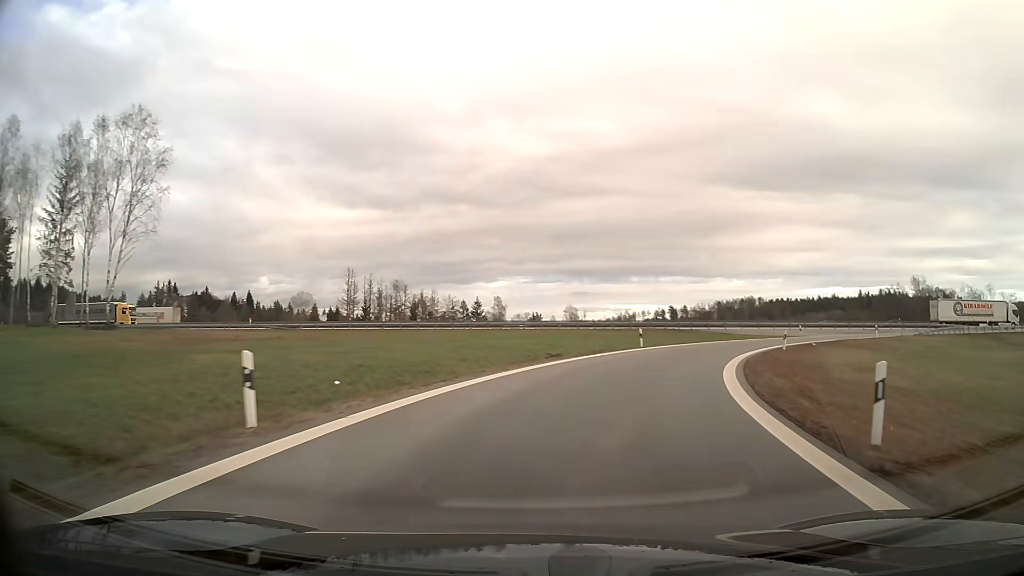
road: motorway_link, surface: asphalt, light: Day
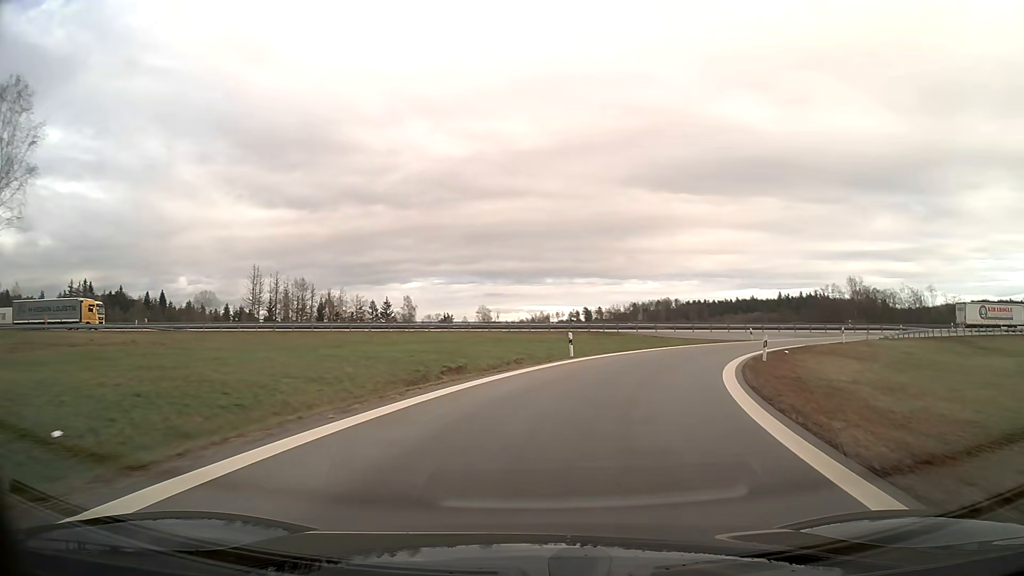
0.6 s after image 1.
(+0.5, +8.4) m; +7°
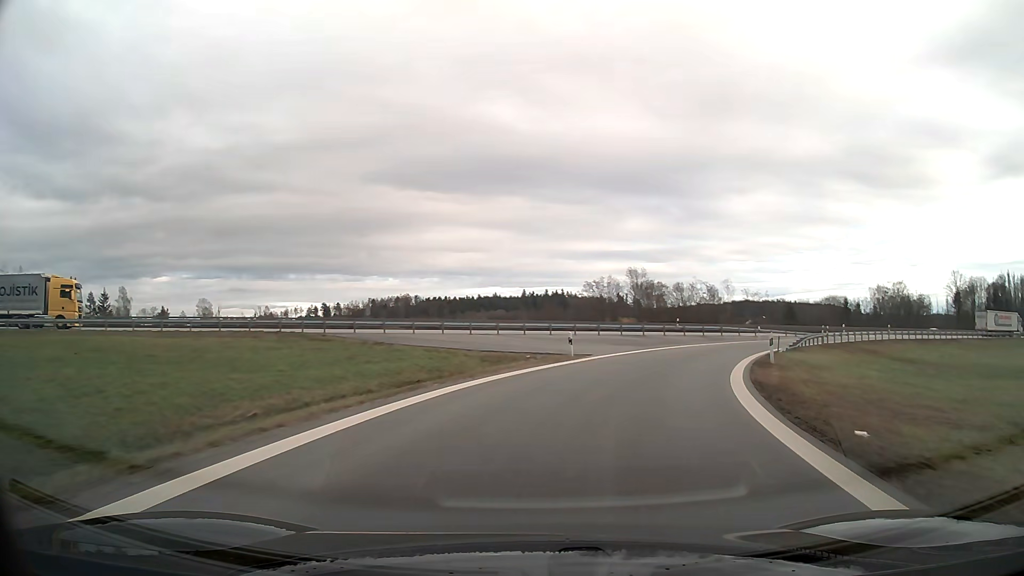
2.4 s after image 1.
(+4.9, +24.9) m; +22°
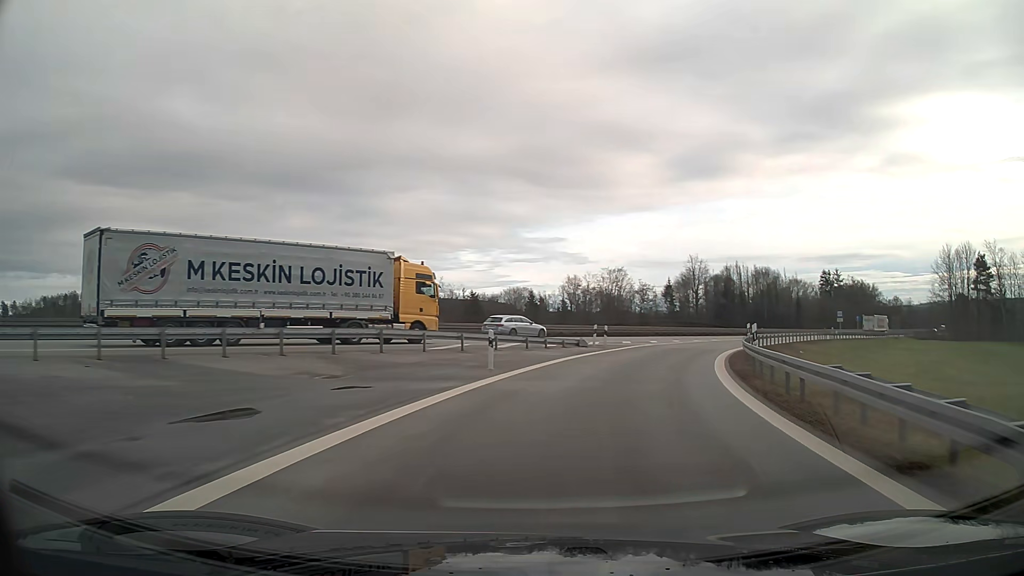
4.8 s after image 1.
(+8.8, +33.6) m; +29°
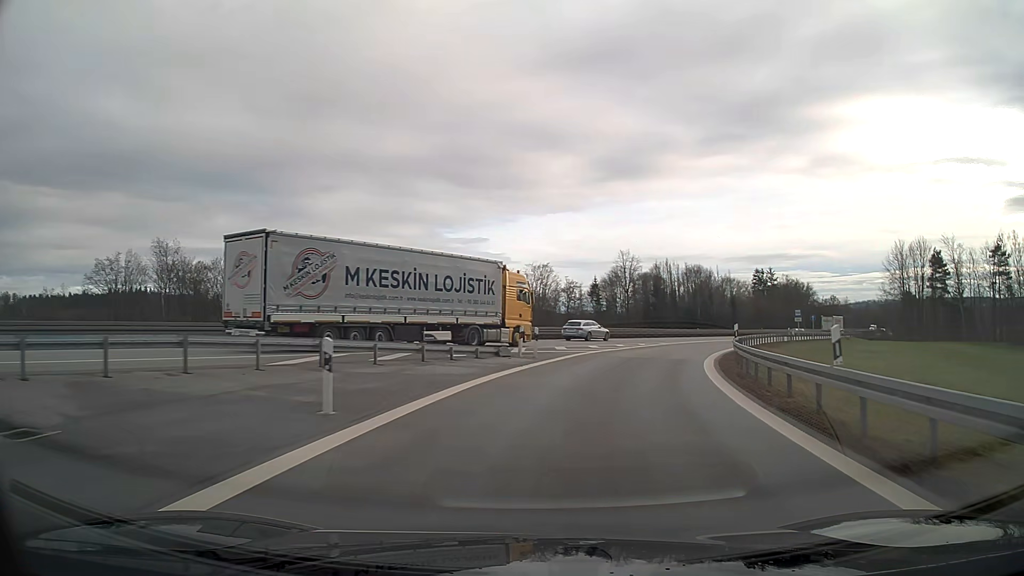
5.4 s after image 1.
(+0.5, +9.0) m; +6°
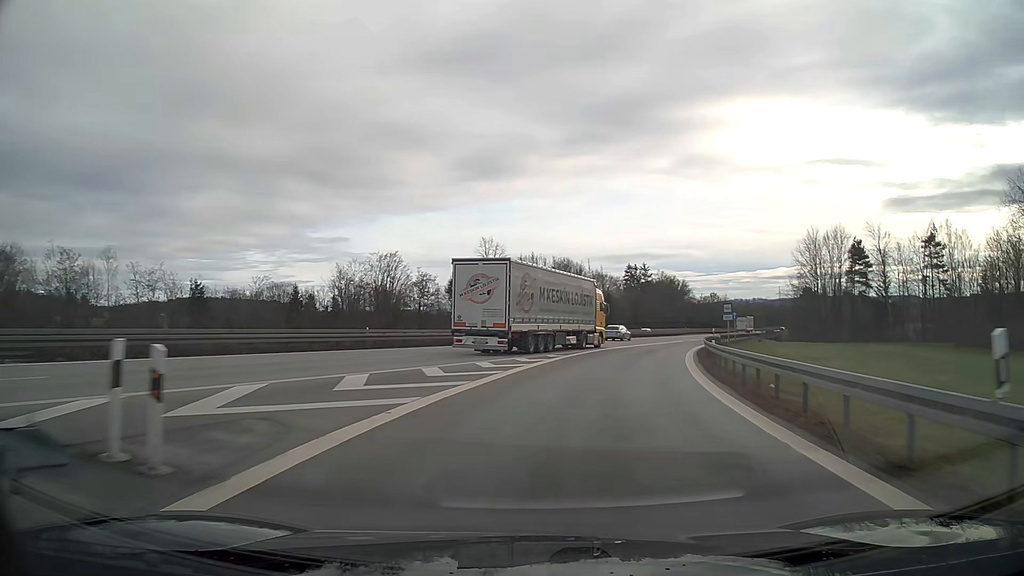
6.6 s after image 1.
(+2.0, +18.3) m; +12°
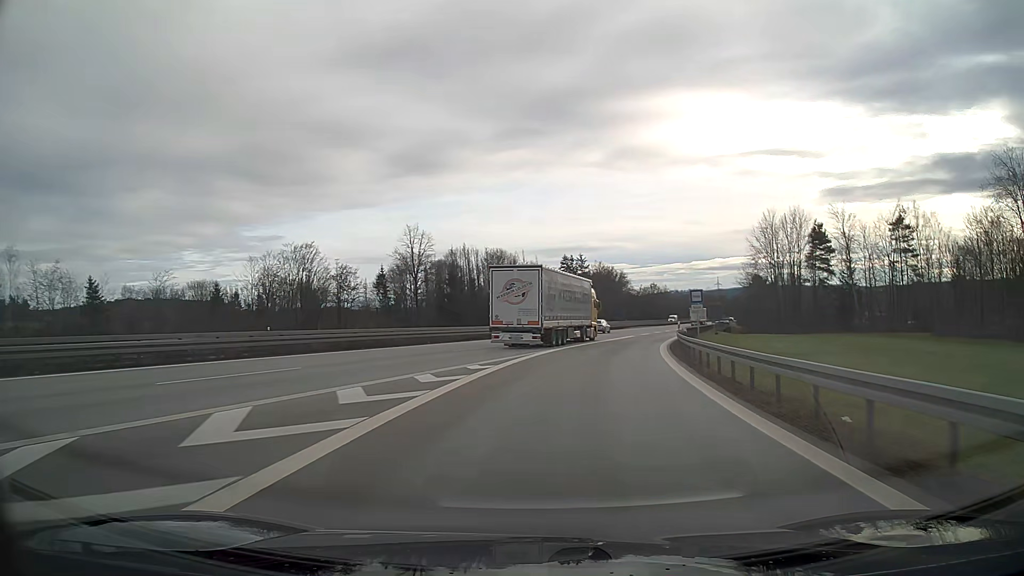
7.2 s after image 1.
(+0.4, +9.5) m; +5°
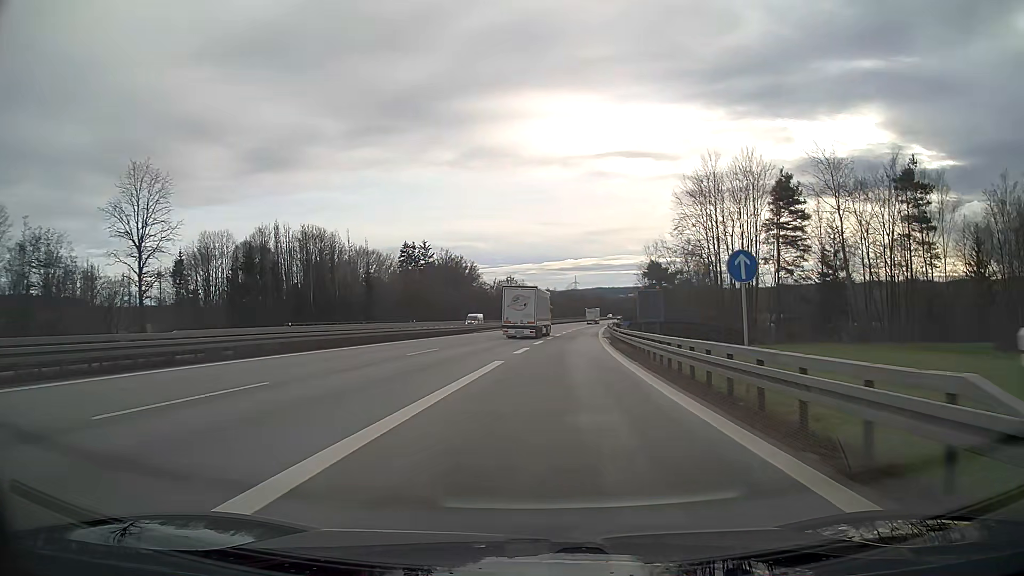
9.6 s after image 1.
(+4.8, +39.4) m; +12°
